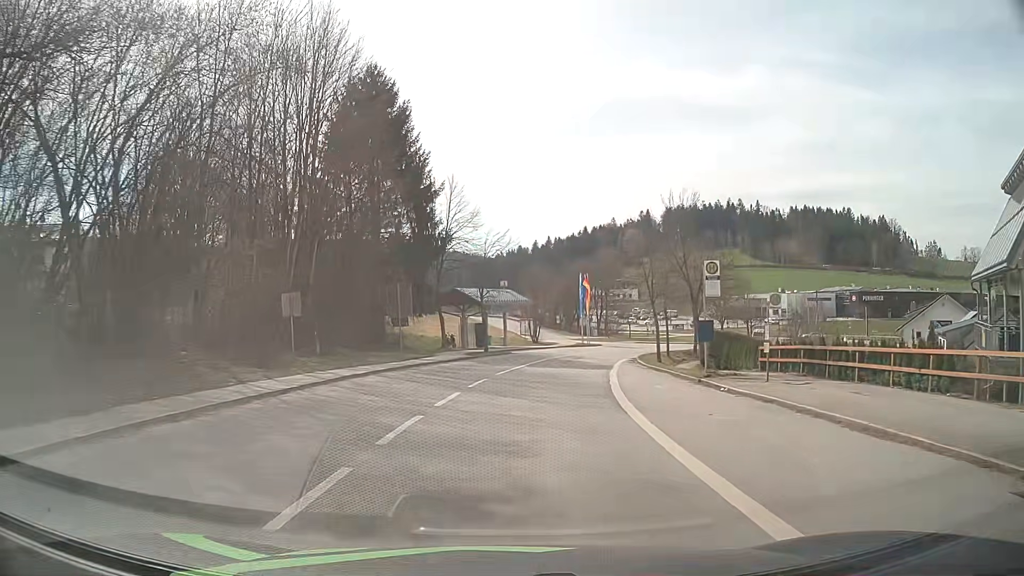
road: tertiary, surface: asphalt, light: Day
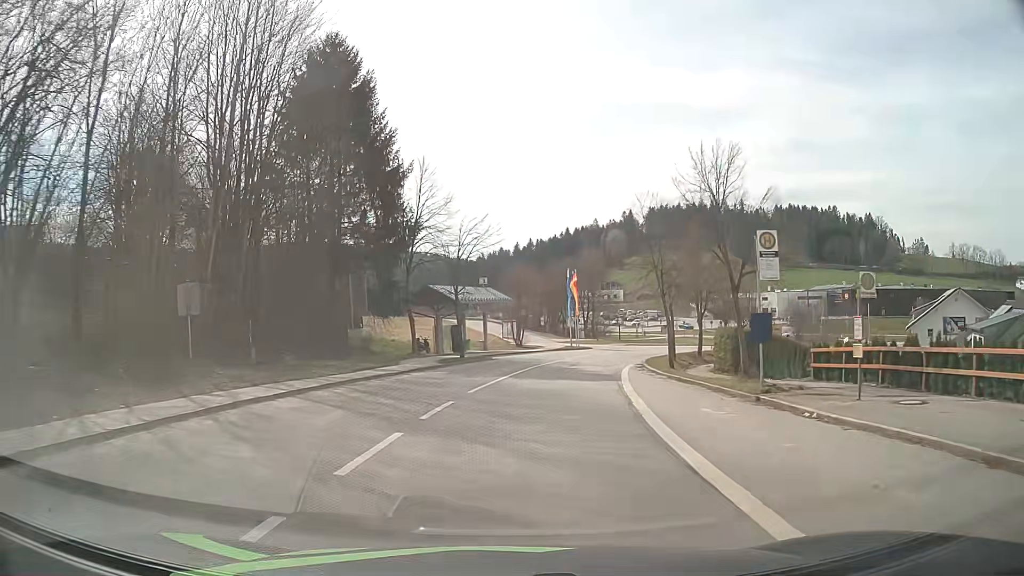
(0.0, +6.3) m; +1°
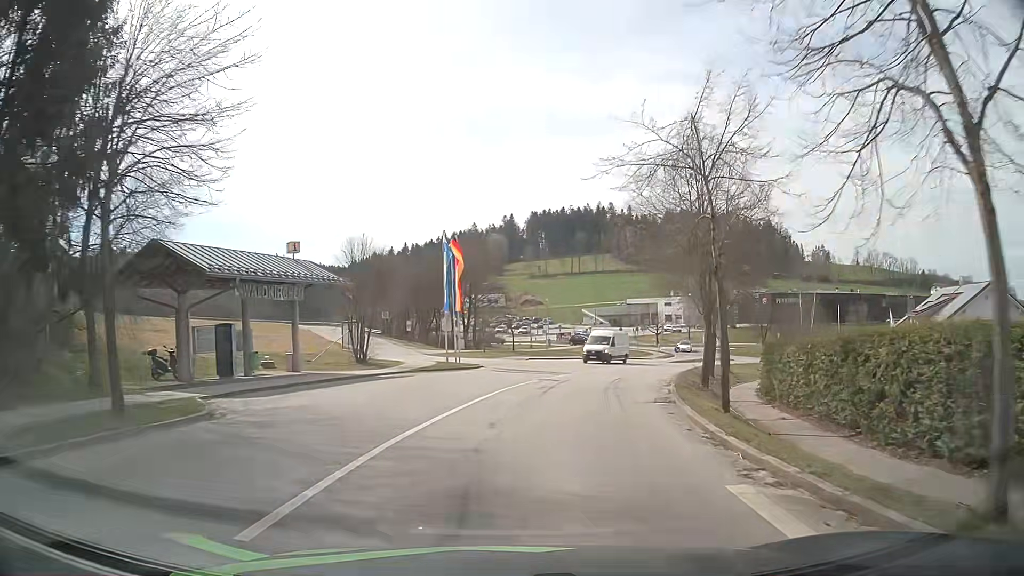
(+2.2, +24.8) m; +11°
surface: paved
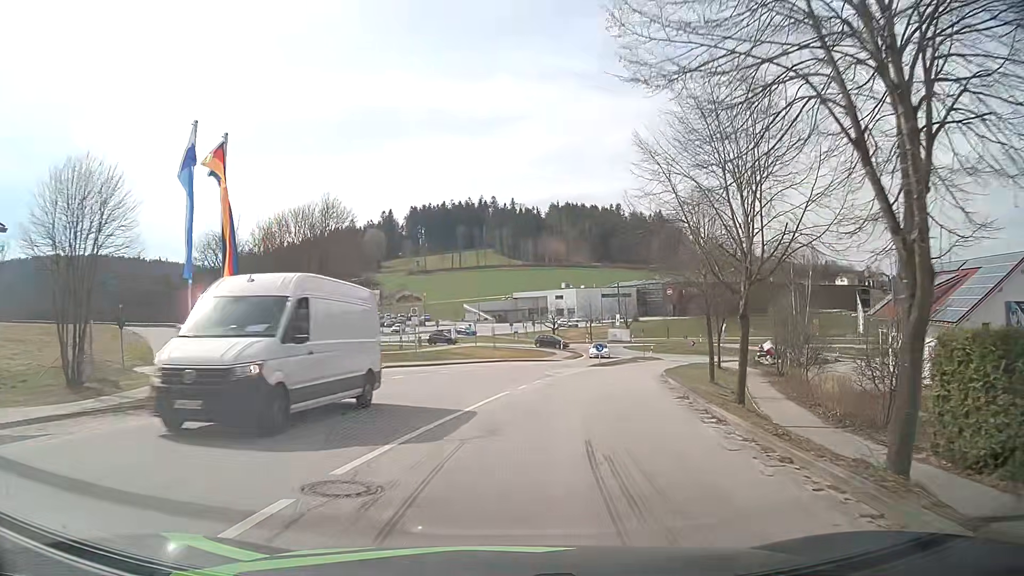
(+1.6, +18.4) m; +10°
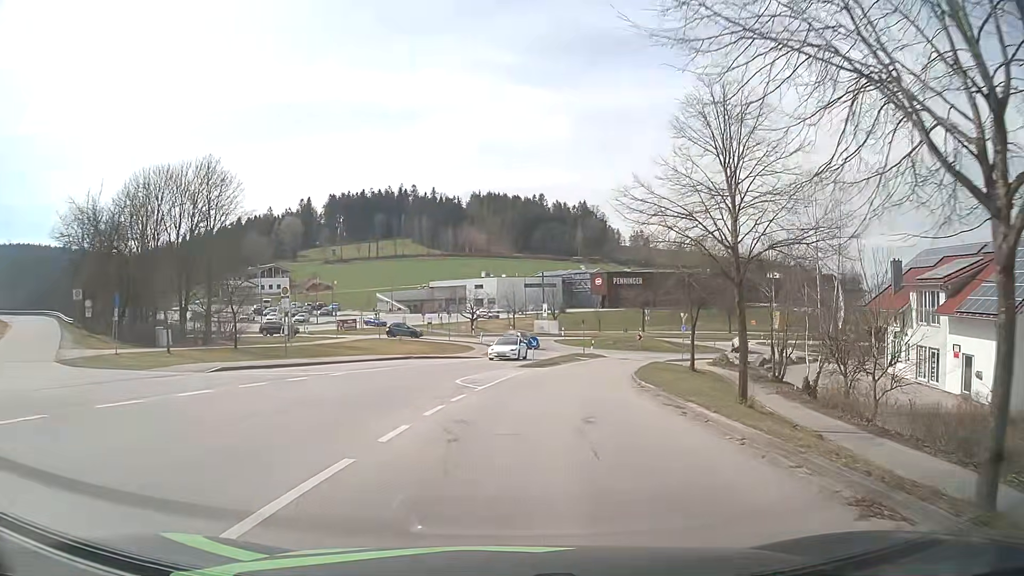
(+0.6, +12.0) m; +7°
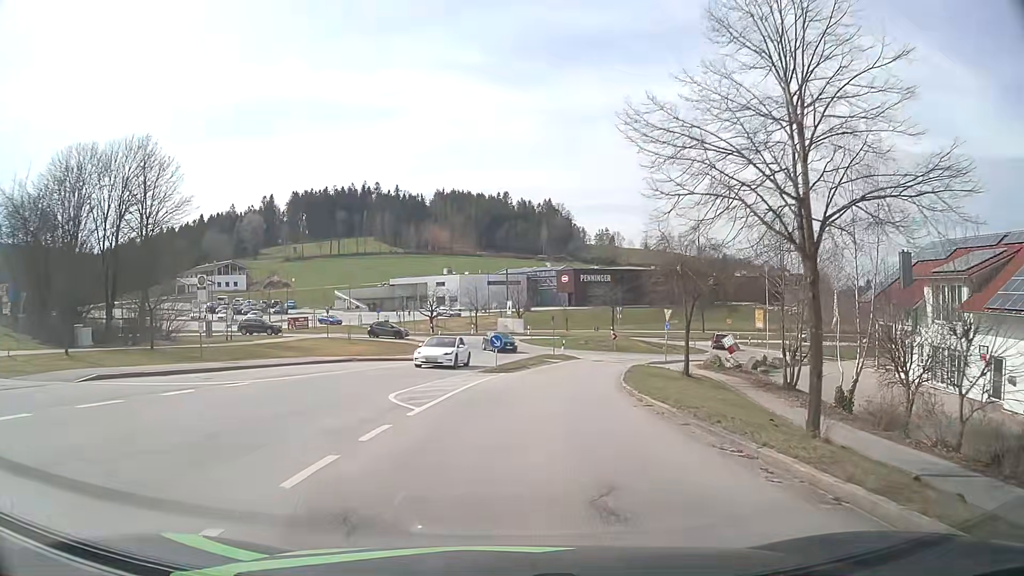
(+0.2, +5.9) m; +3°
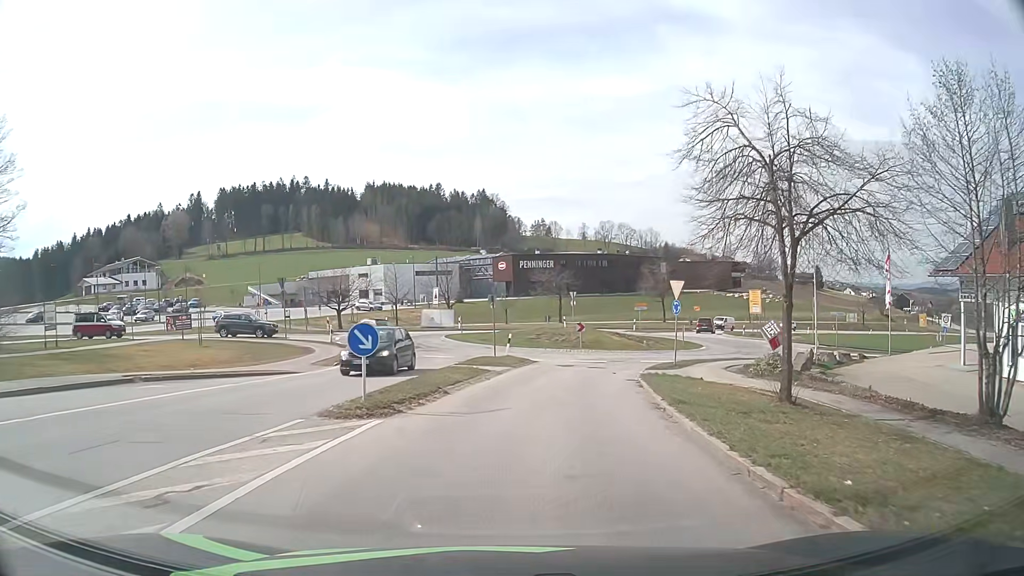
(+0.9, +16.5) m; +6°
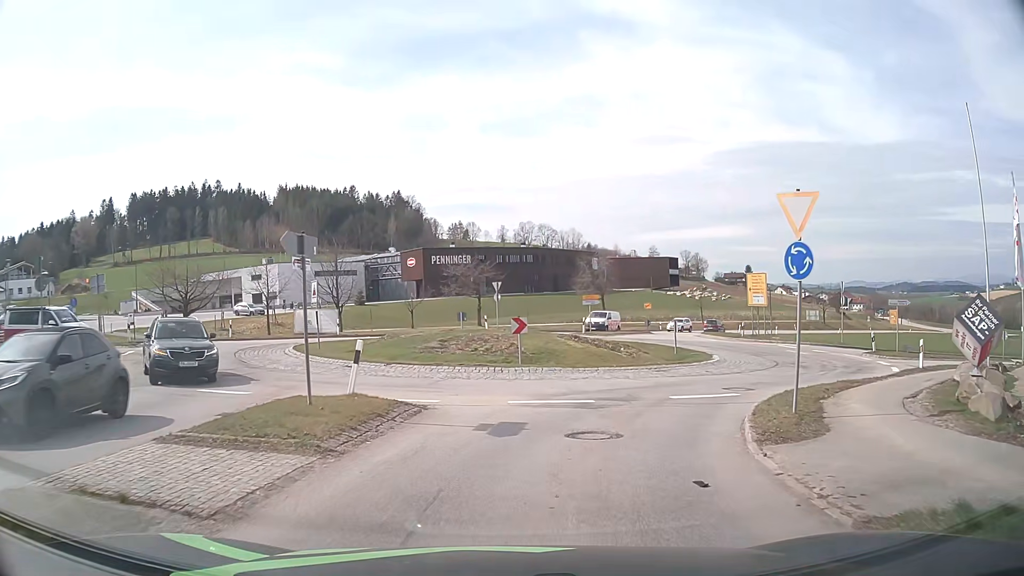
(+0.9, +17.4) m; +6°
